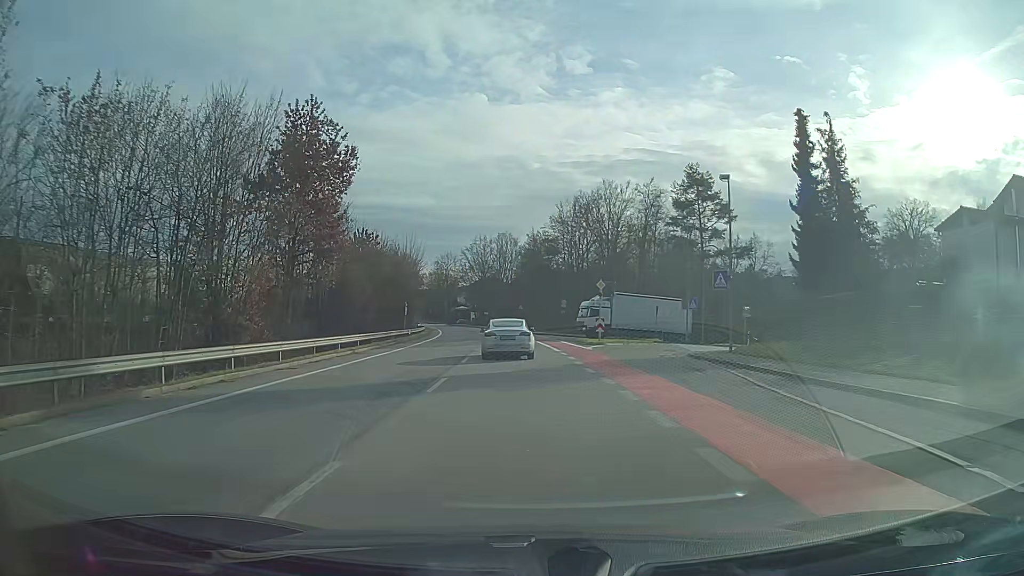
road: unclassified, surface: asphalt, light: Day
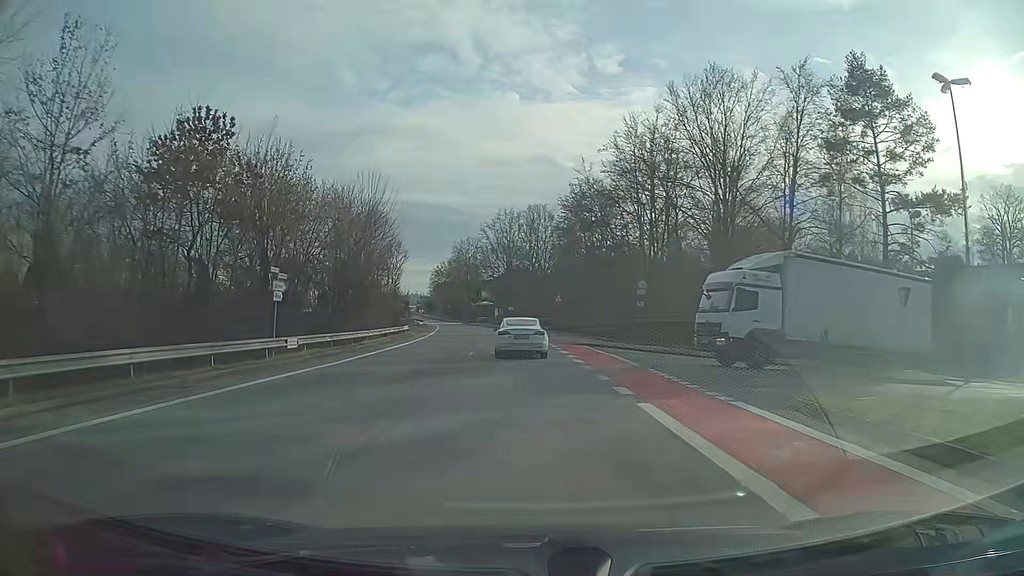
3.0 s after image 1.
(-0.9, +33.6) m; -3°
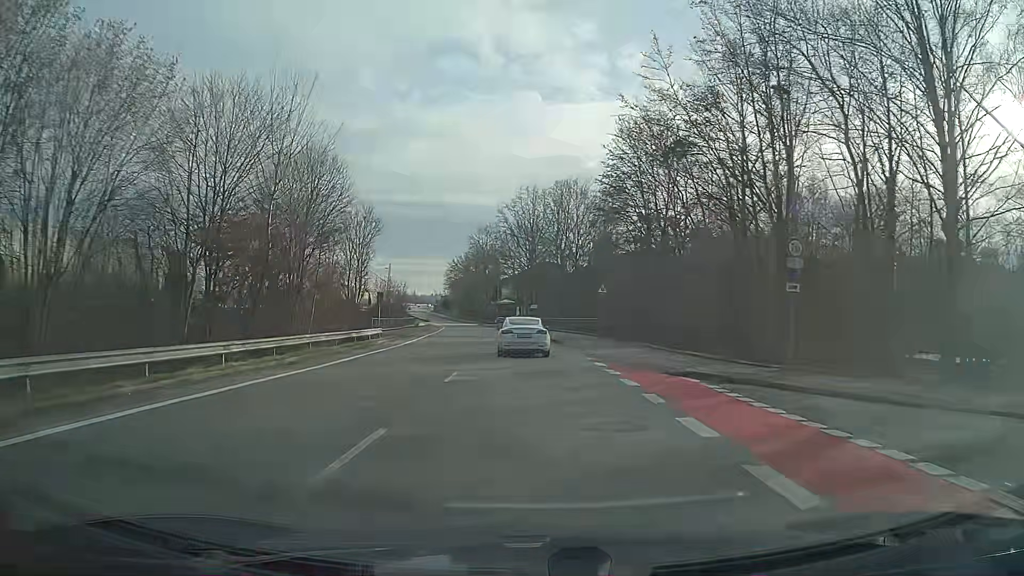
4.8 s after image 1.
(-0.3, +20.0) m; -2°
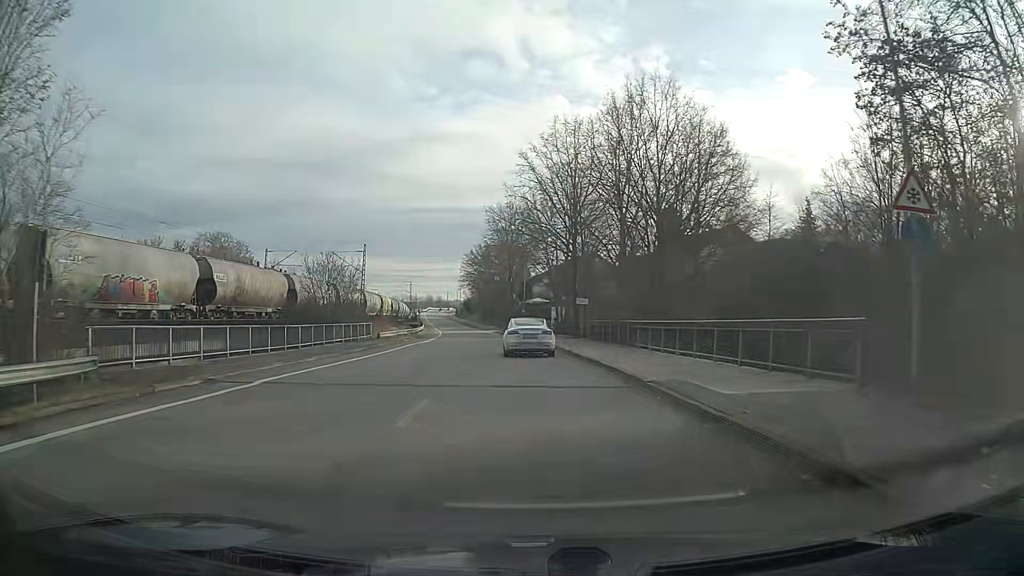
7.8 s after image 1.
(-0.9, +33.6) m; -3°
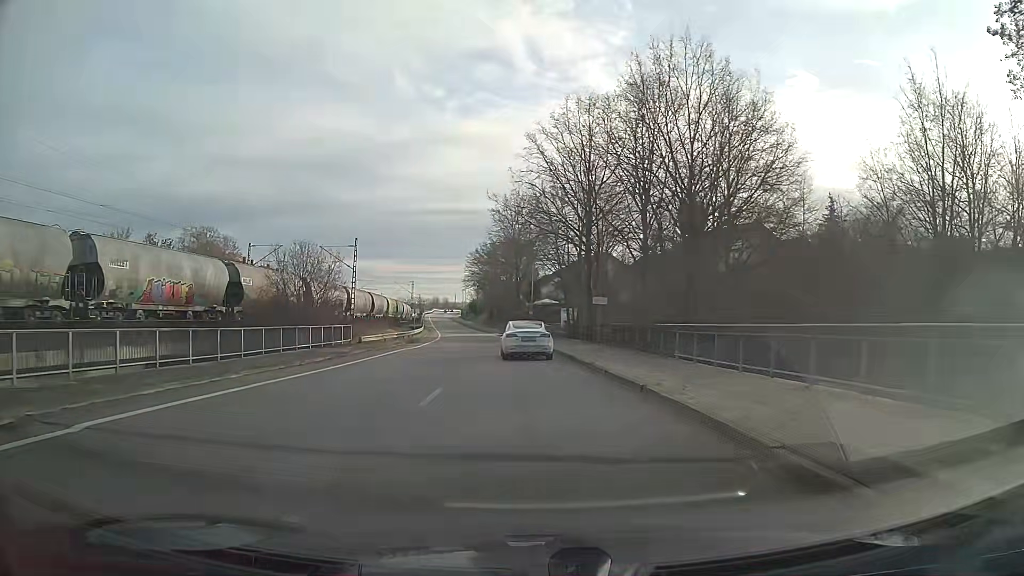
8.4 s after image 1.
(0.0, +6.8) m; -1°
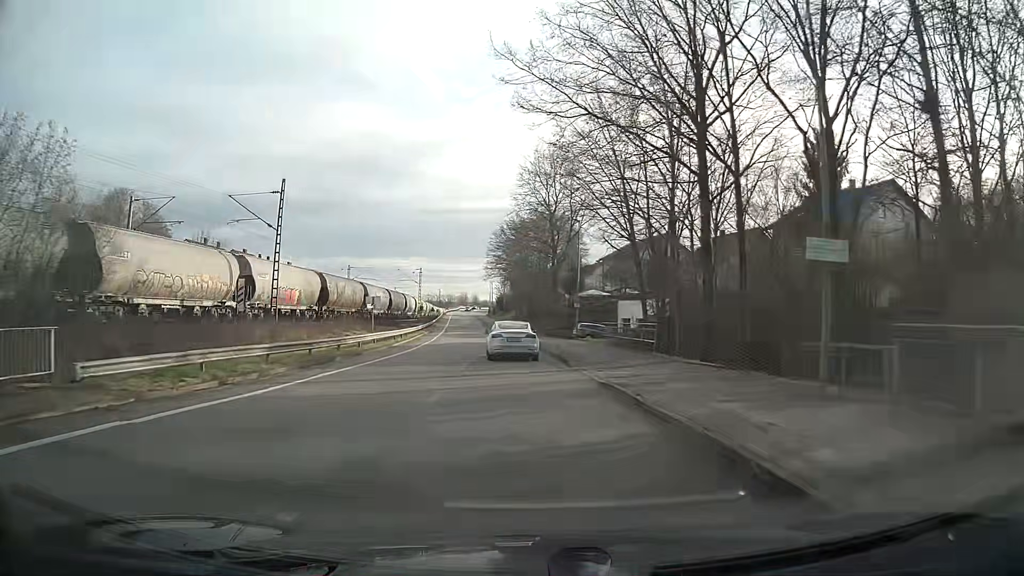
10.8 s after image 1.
(-0.8, +27.4) m; -3°
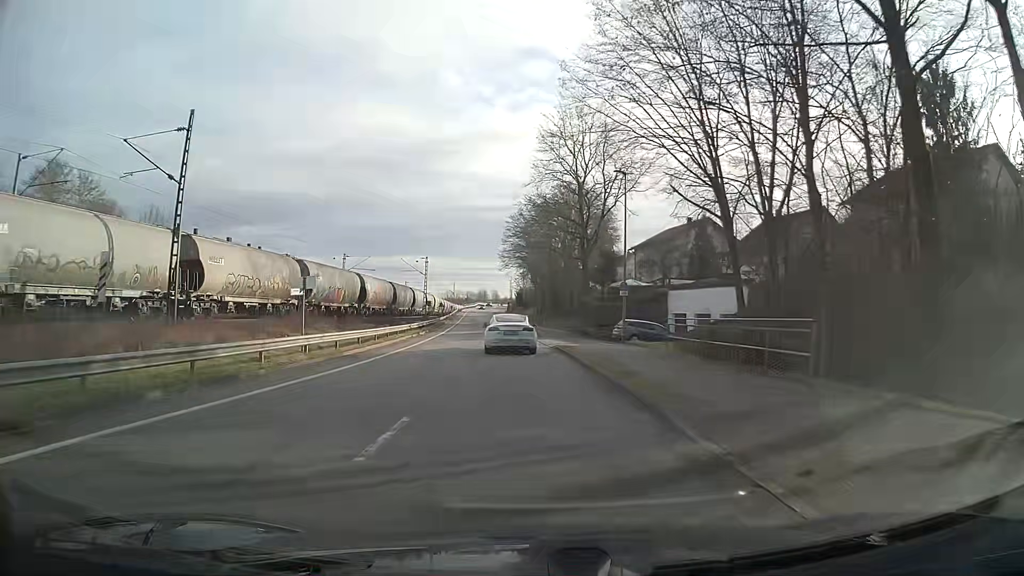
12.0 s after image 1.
(-0.2, +13.7) m; -1°
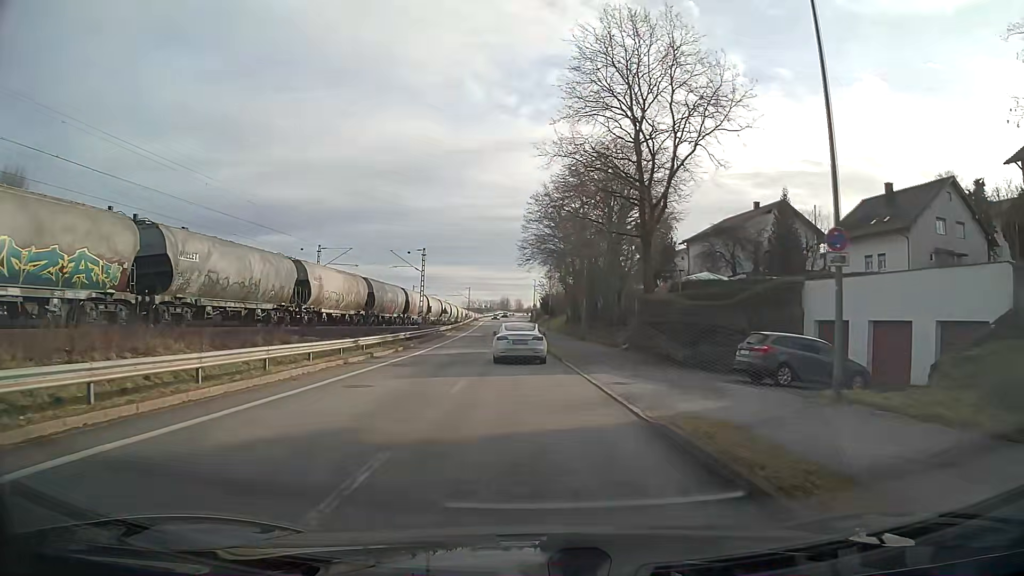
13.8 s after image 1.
(-0.3, +20.4) m; -2°
